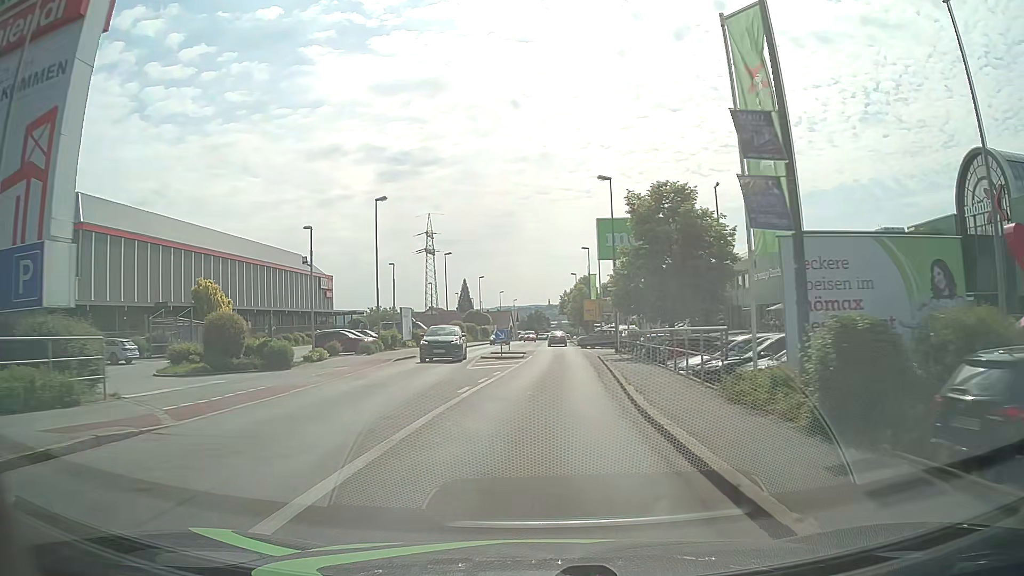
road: tertiary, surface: asphalt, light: Day
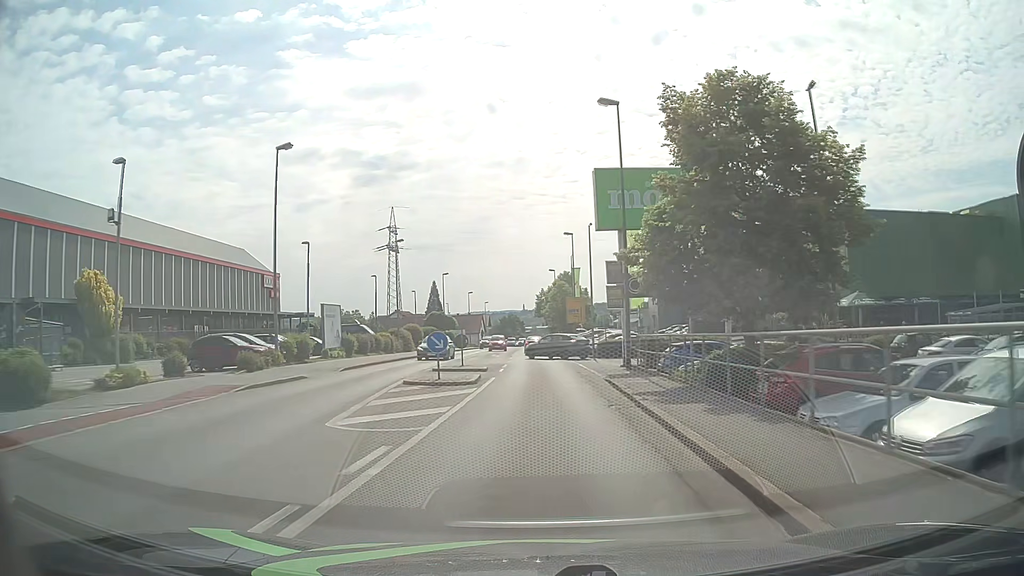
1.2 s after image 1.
(+0.1, +14.0) m; +2°
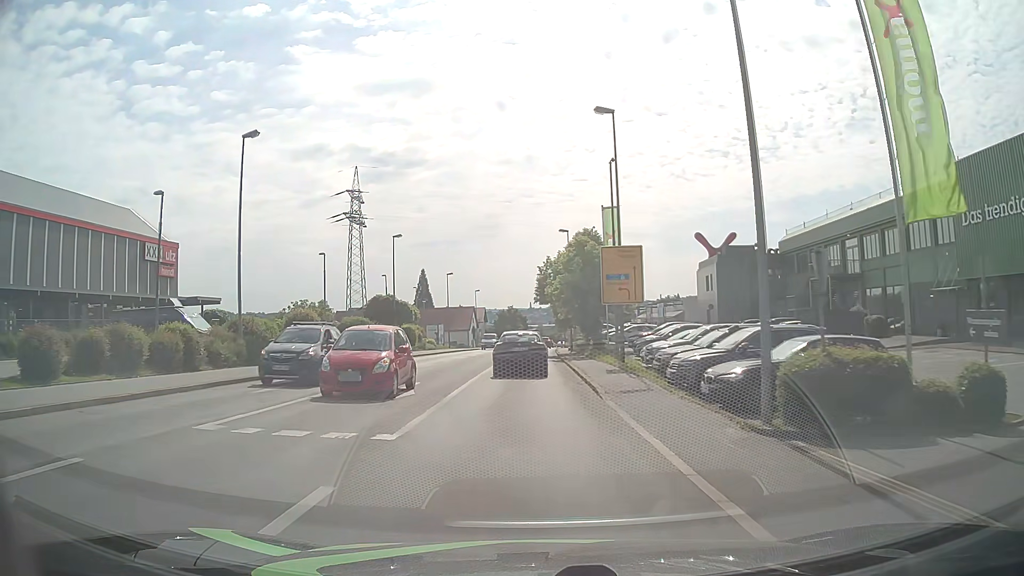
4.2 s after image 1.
(+0.3, +32.4) m; -1°
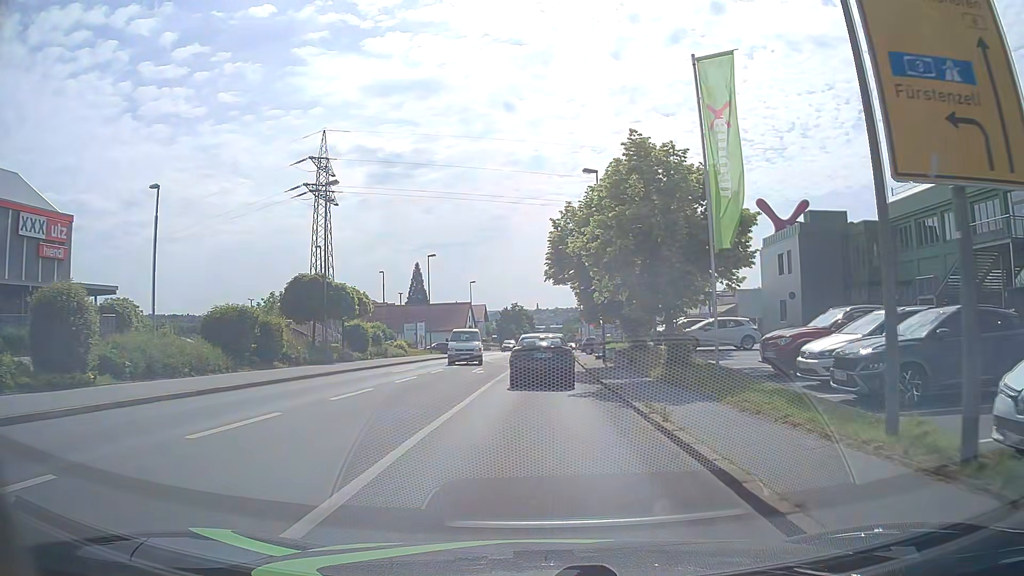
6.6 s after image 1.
(-0.1, +20.9) m; 0°
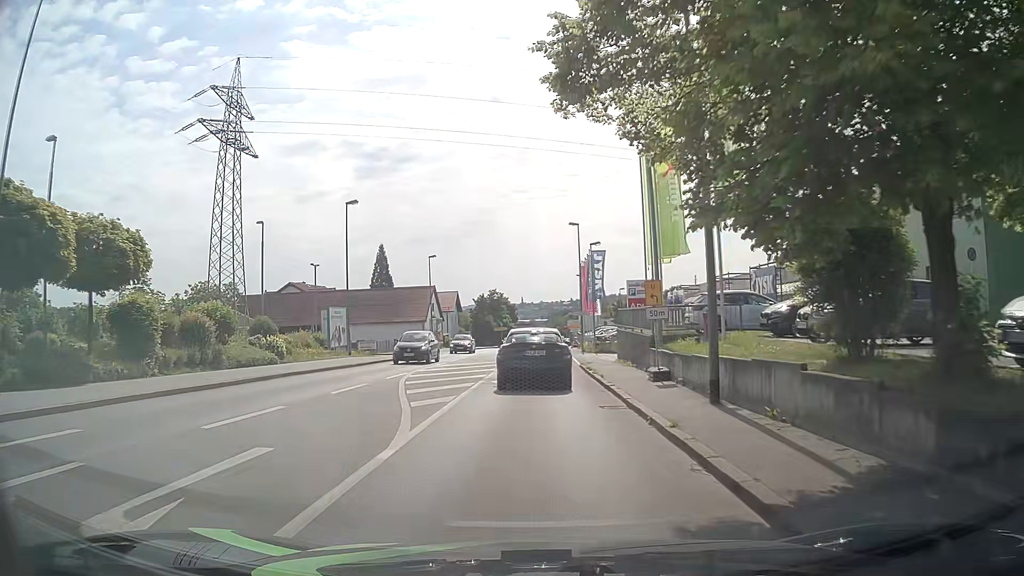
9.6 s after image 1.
(+0.3, +24.3) m; +2°
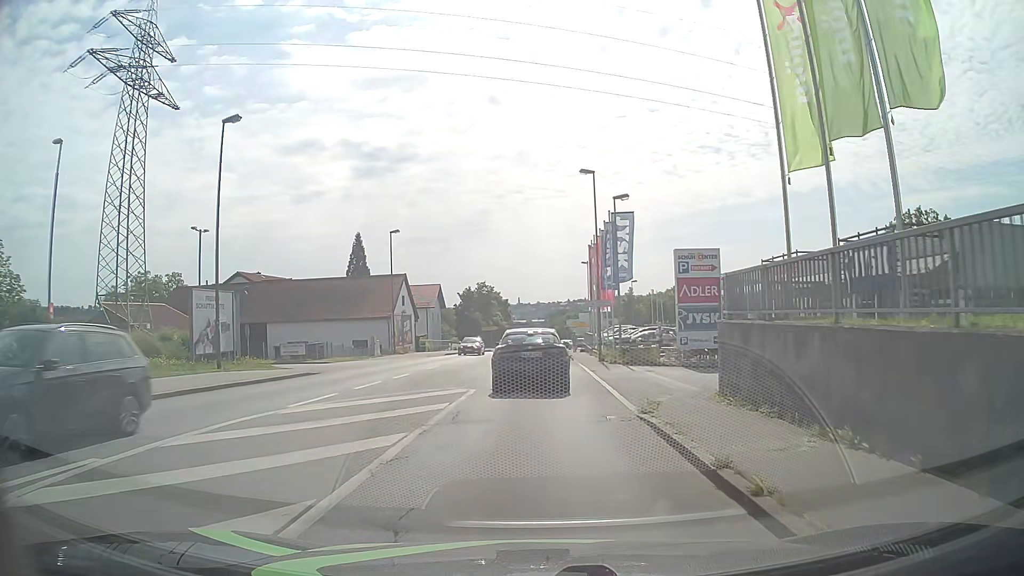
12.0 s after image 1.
(-0.2, +17.5) m; 0°
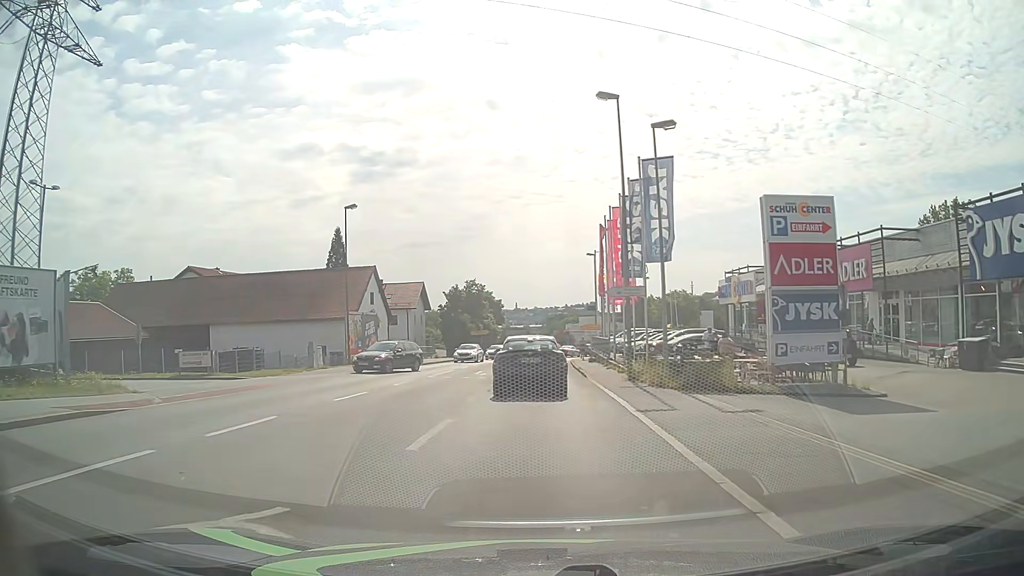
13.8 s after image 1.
(0.0, +12.4) m; +1°
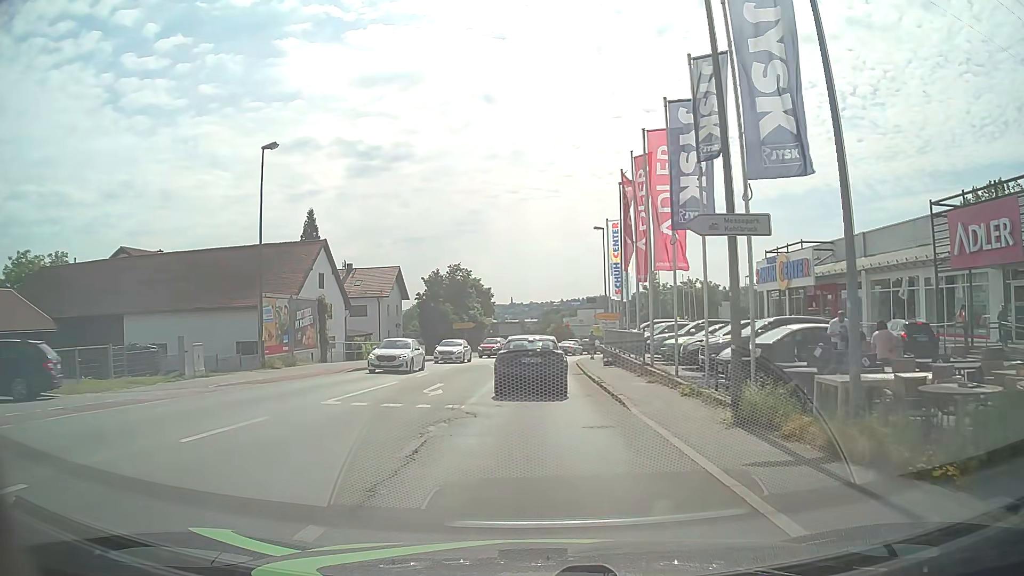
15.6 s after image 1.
(-0.1, +13.0) m; 0°
(0, +10) (0, +20) (0, +30) (0, +40) (+1, +50) (+3, +60) (+6, +69) (+10, +79) (+14, +88) (+20, +96) m
